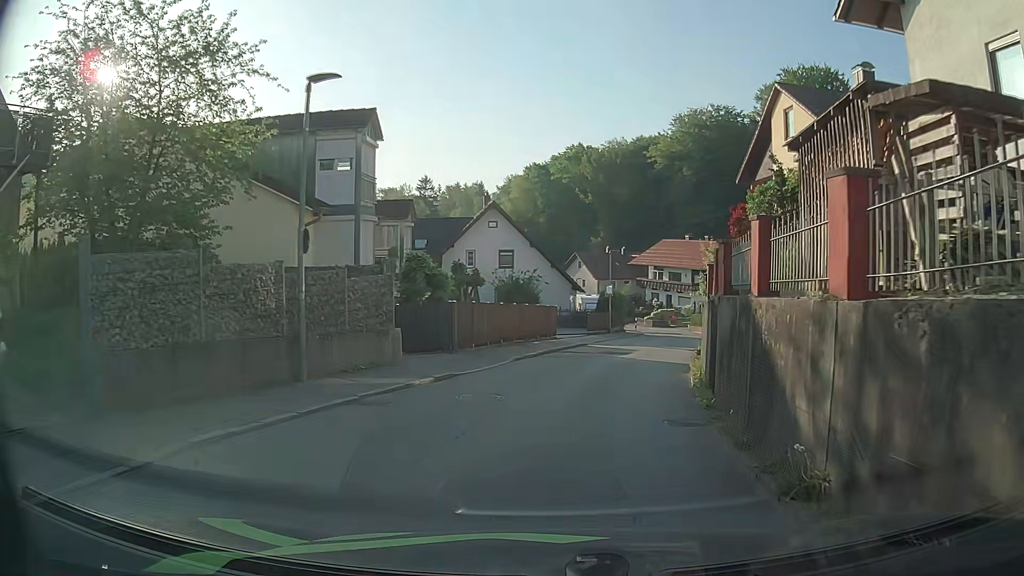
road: residential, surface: asphalt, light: Day
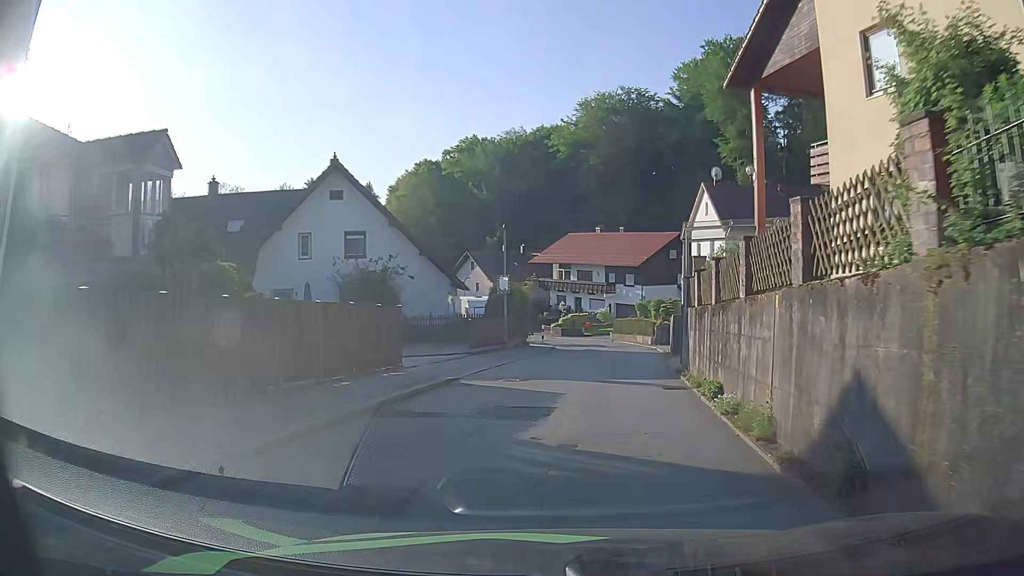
(+1.3, +14.7) m; +9°
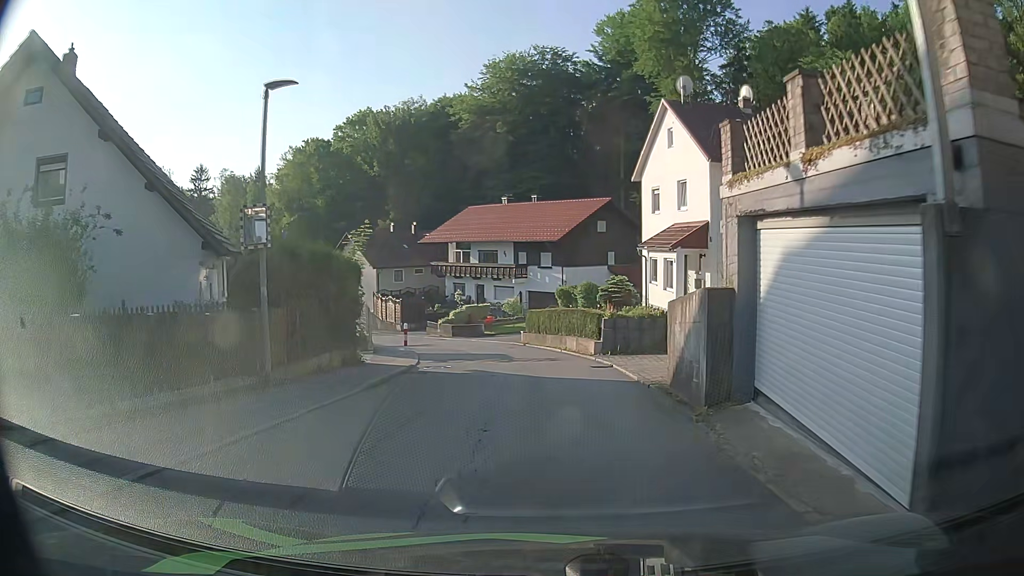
(+1.3, +16.7) m; +7°
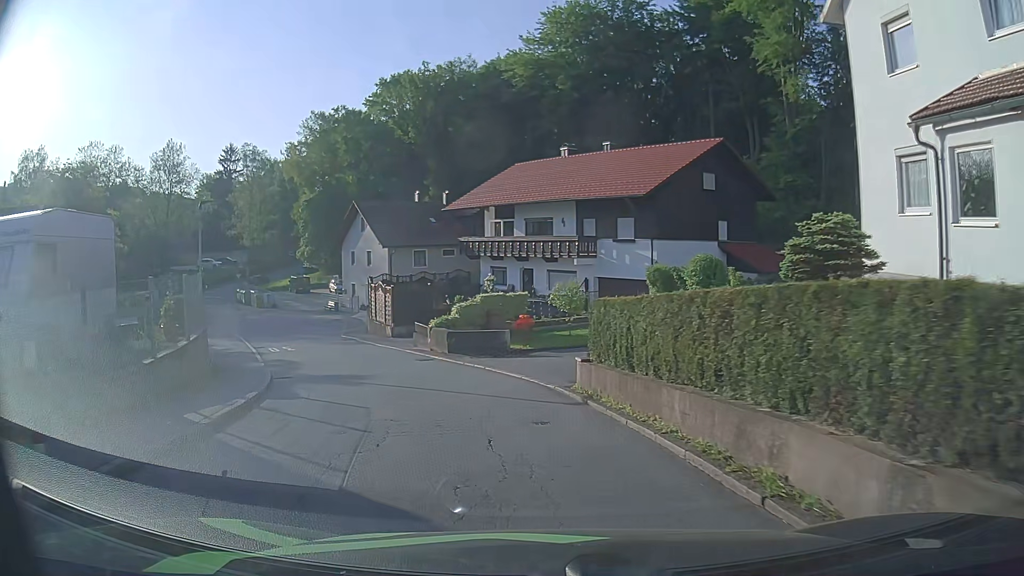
(-0.2, +19.5) m; -6°
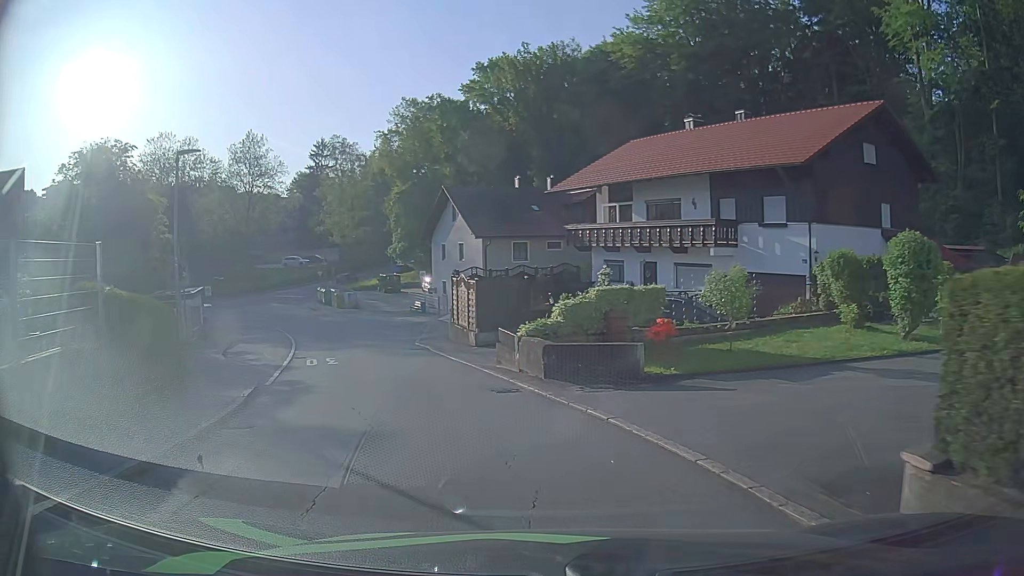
(-0.5, +7.6) m; -9°
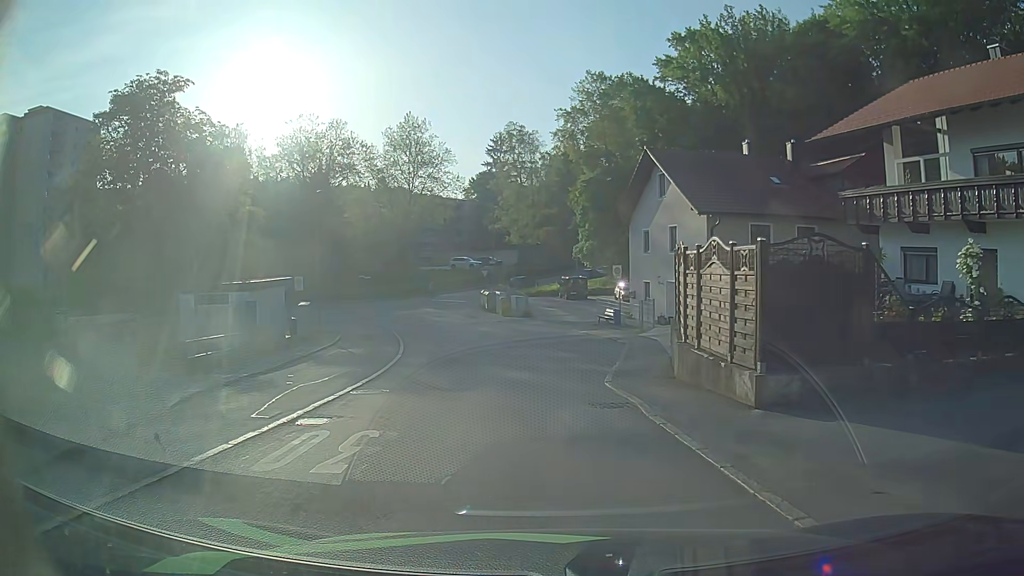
(-2.3, +14.4) m; -16°
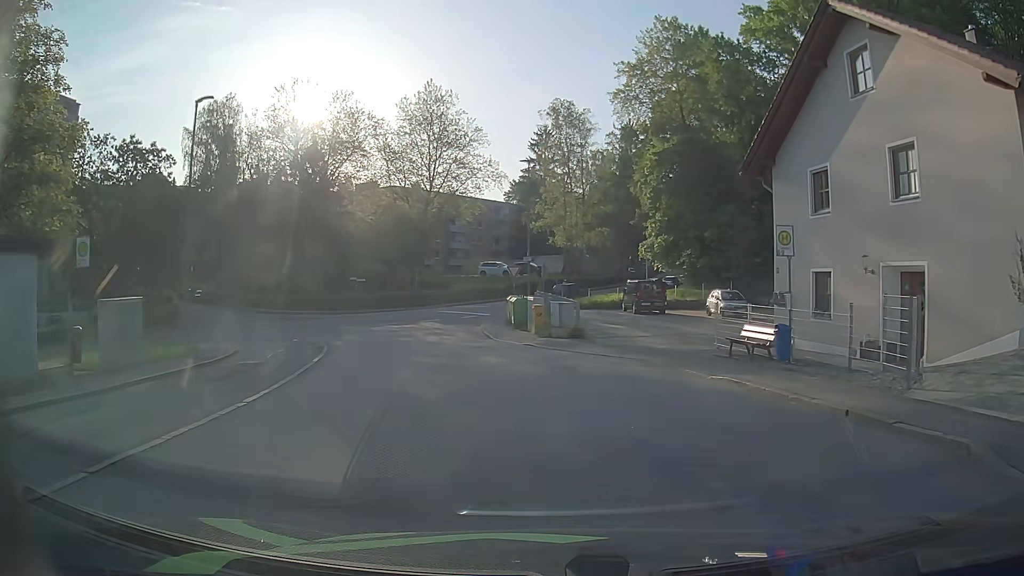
(-0.5, +19.2) m; -4°
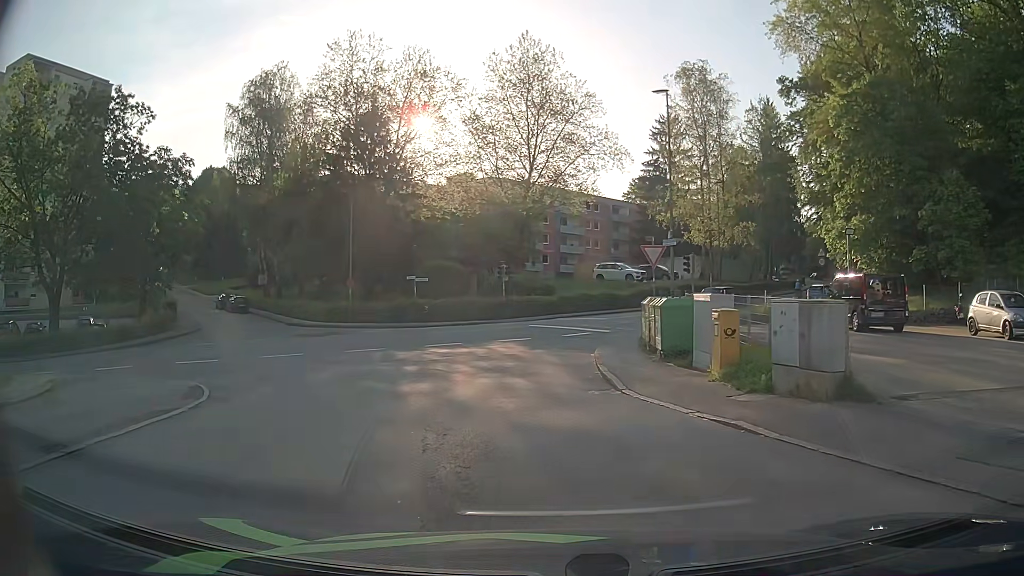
(-1.1, +16.8) m; -10°
(0, +10) (-3, +20) (-8, +28) (-14, +36) (-20, +44) (-26, +52) (-32, +60) (-38, +68) (-44, +76) (-50, +84) m
